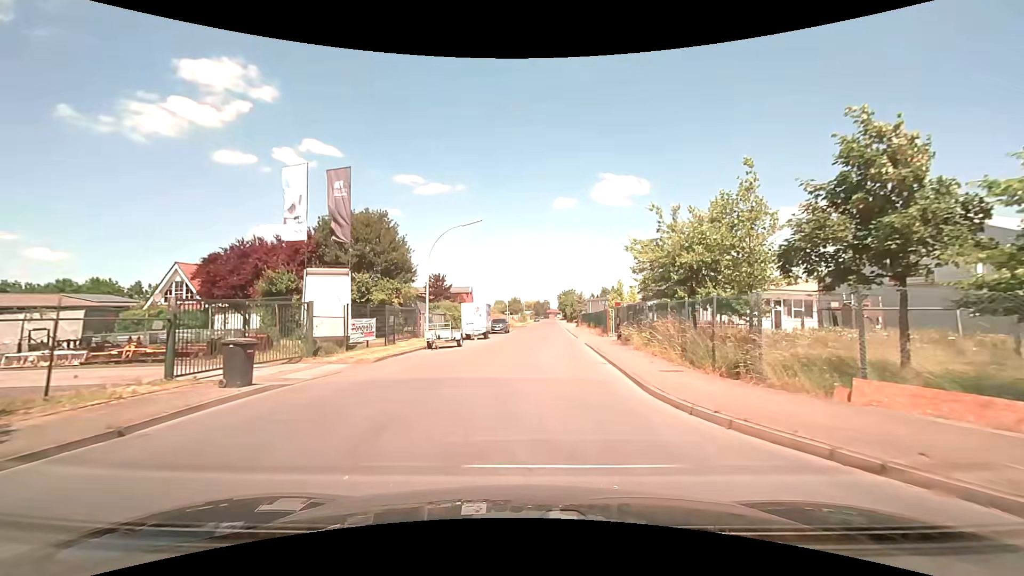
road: residential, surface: asphalt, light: Day
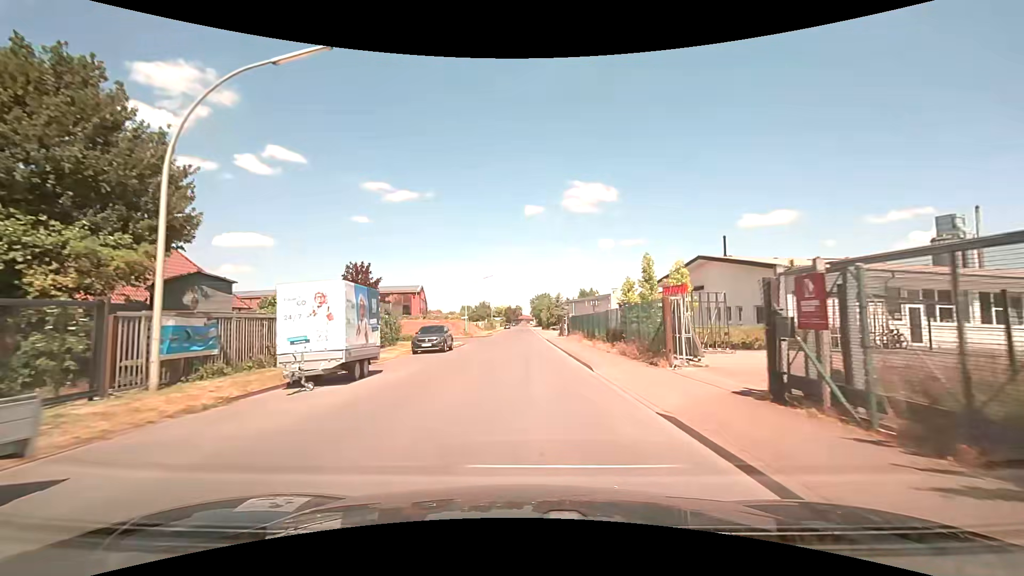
(+0.8, +22.6) m; +3°
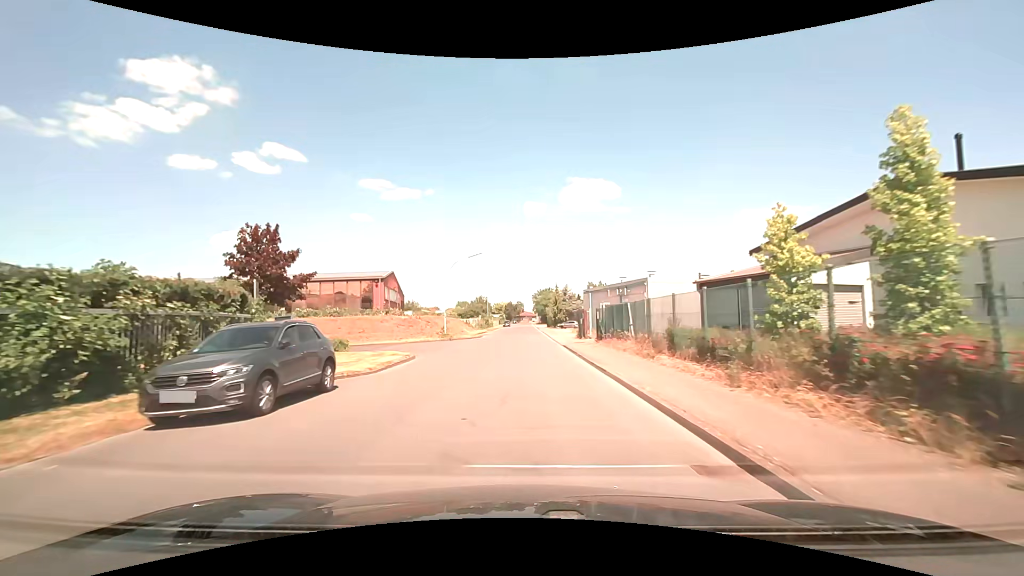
(0.0, +19.0) m; 0°
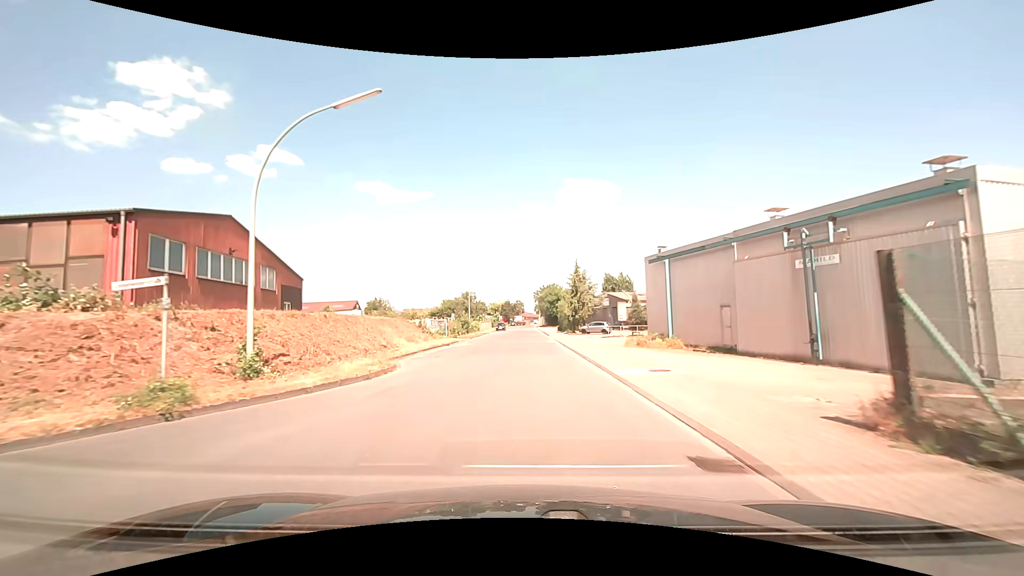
(+0.1, +34.3) m; 0°
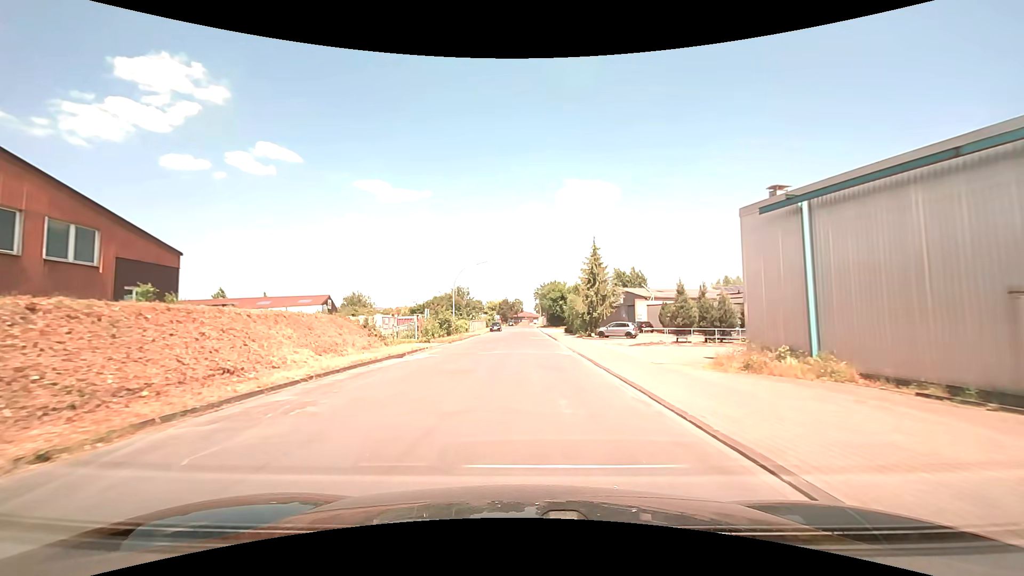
(0.0, +14.4) m; 0°
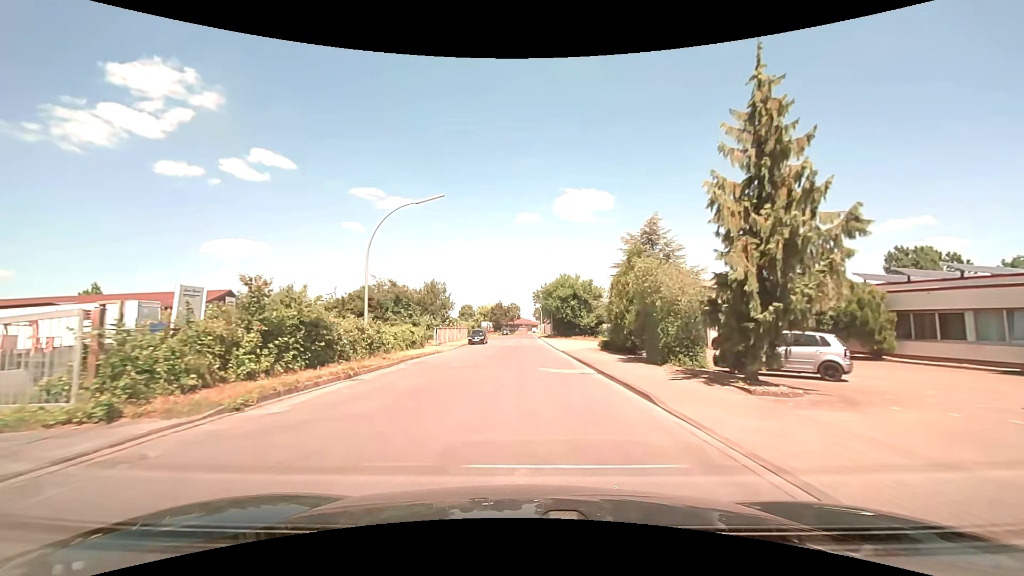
(-0.1, +29.1) m; +1°
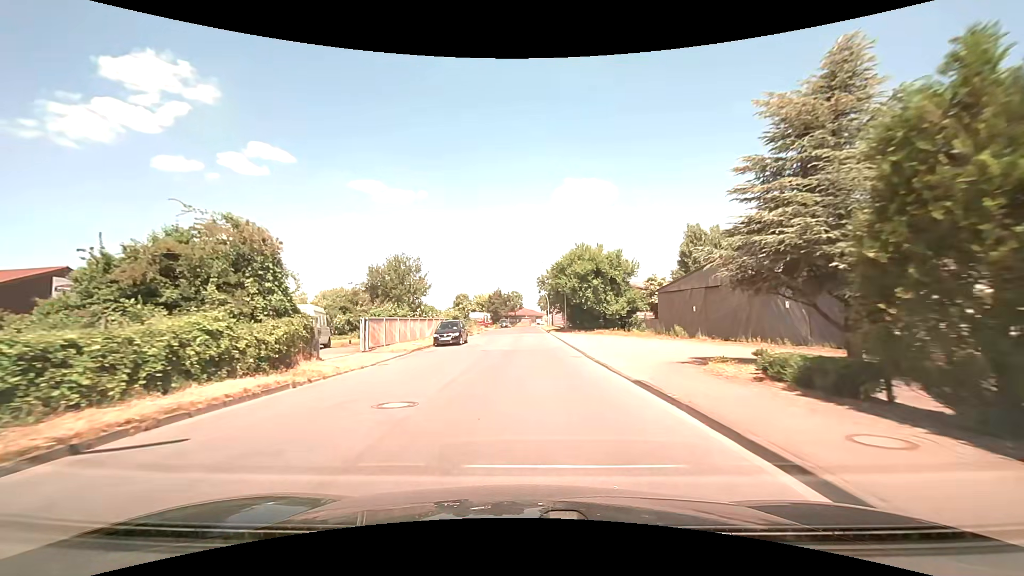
(0.0, +21.4) m; -1°
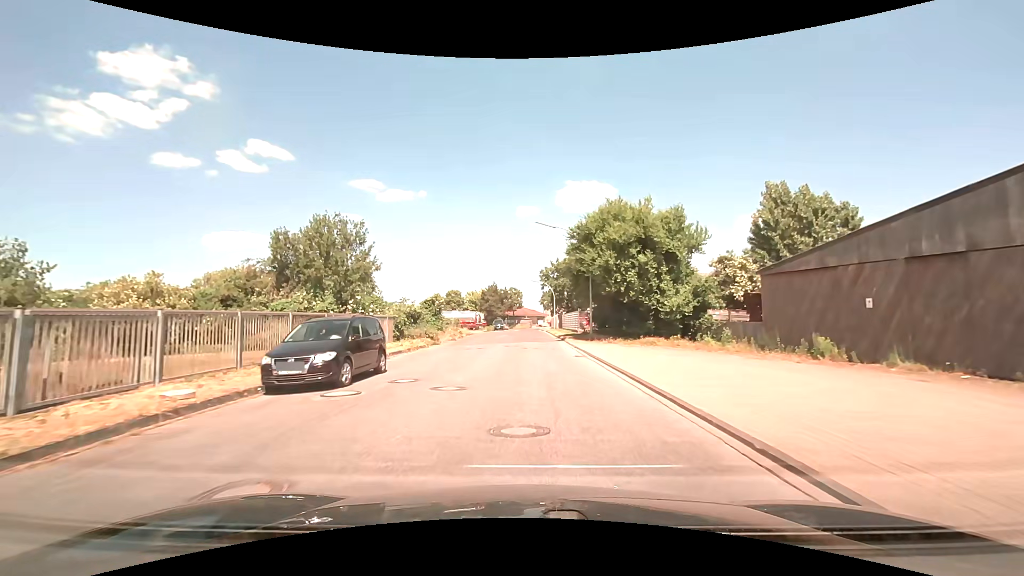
(0.0, +20.6) m; 0°
(0, +10) (0, +20) (0, +30) (0, +40) (0, +50) (0, +60) (+1, +70) (+1, +80) (+1, +90) (+1, +100) m
